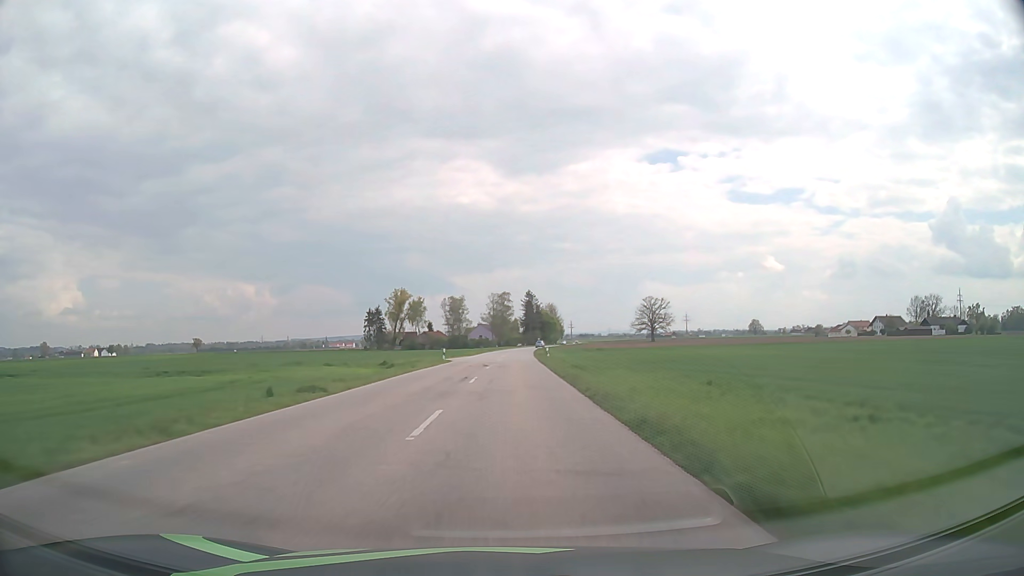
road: secondary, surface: asphalt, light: Day
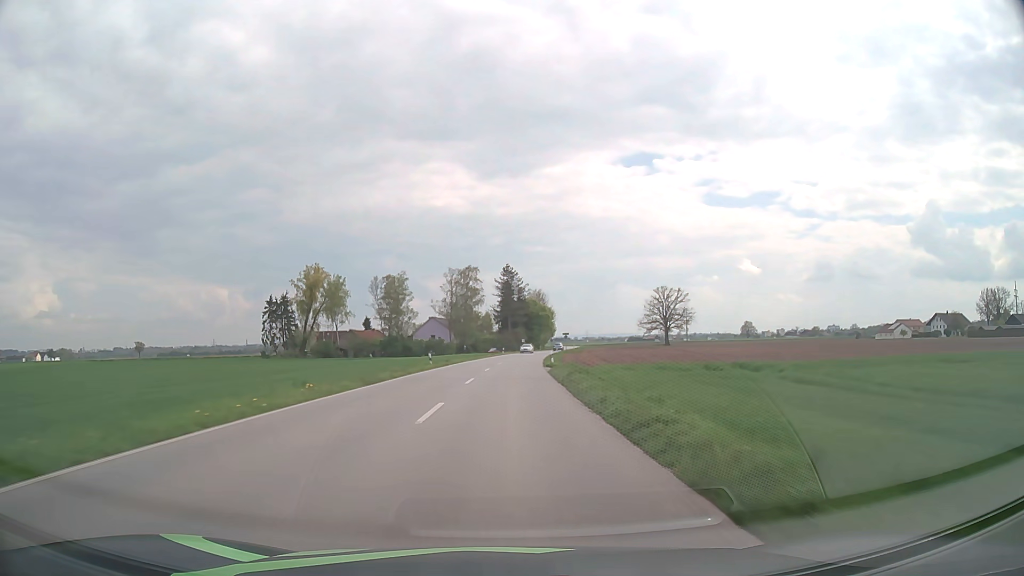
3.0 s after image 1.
(+1.5, +79.1) m; +2°
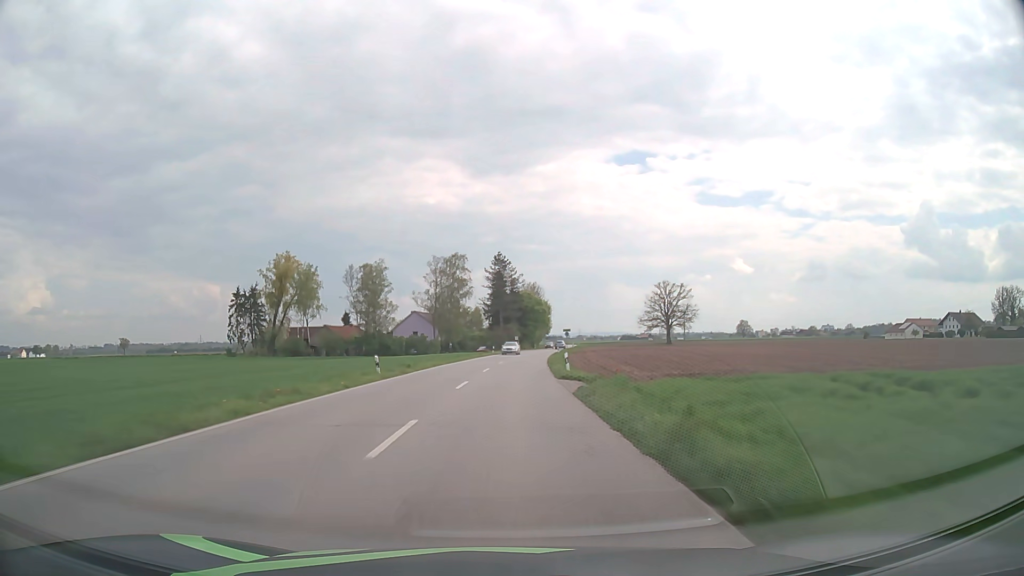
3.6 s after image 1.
(+0.1, +15.8) m; +1°
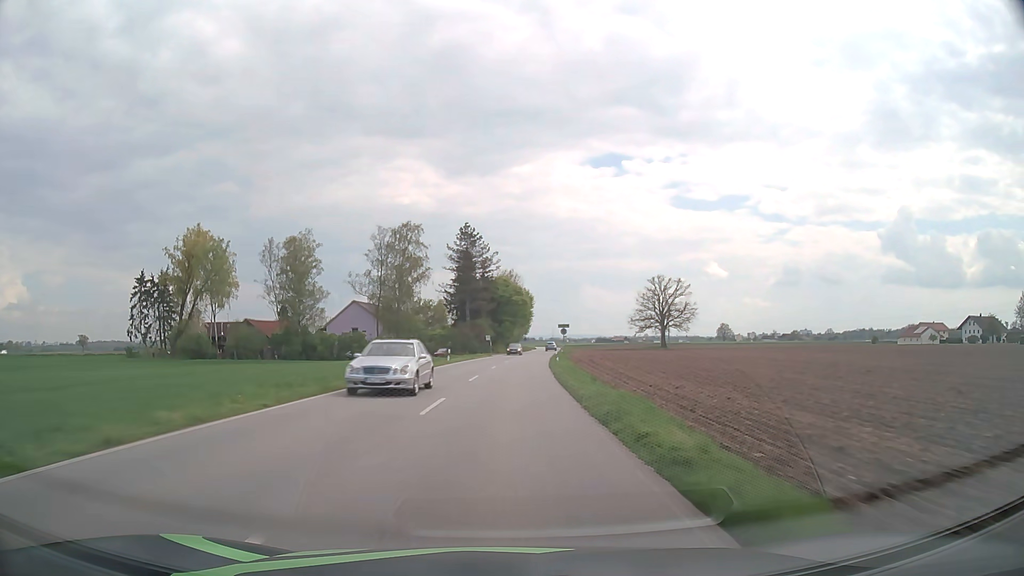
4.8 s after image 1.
(+0.6, +31.6) m; +2°
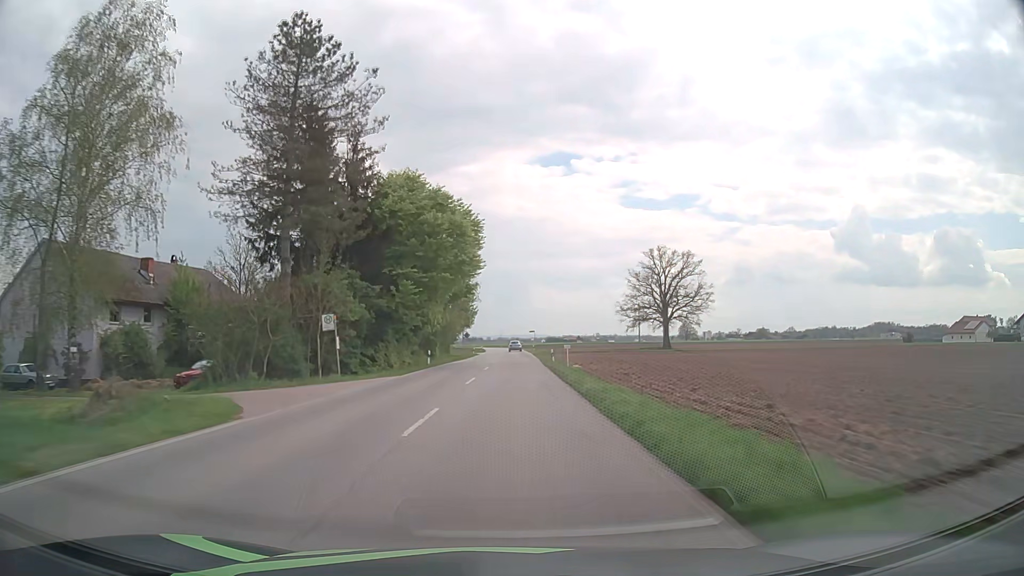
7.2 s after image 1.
(+2.5, +63.0) m; +4°
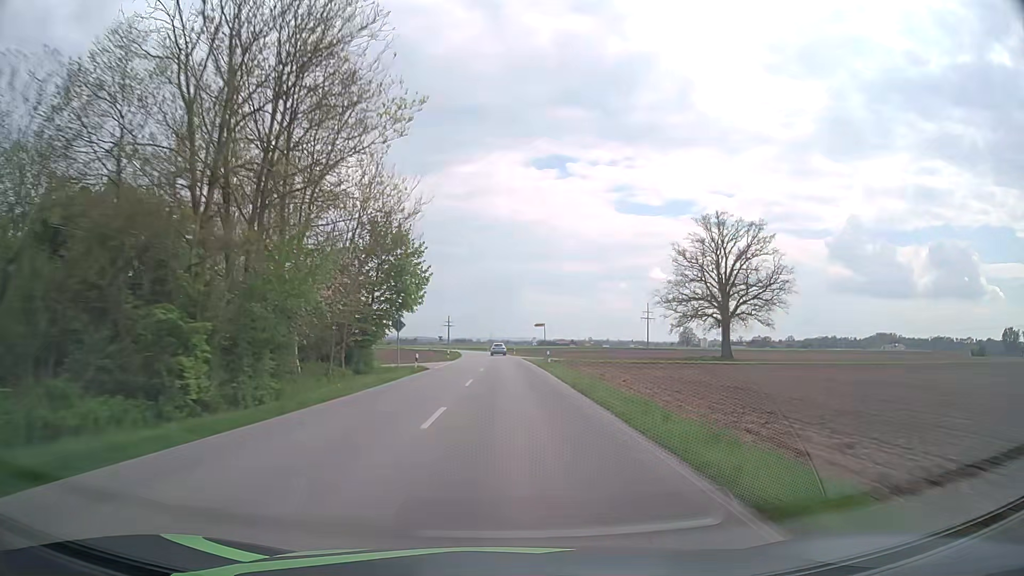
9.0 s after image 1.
(+0.6, +47.3) m; +1°
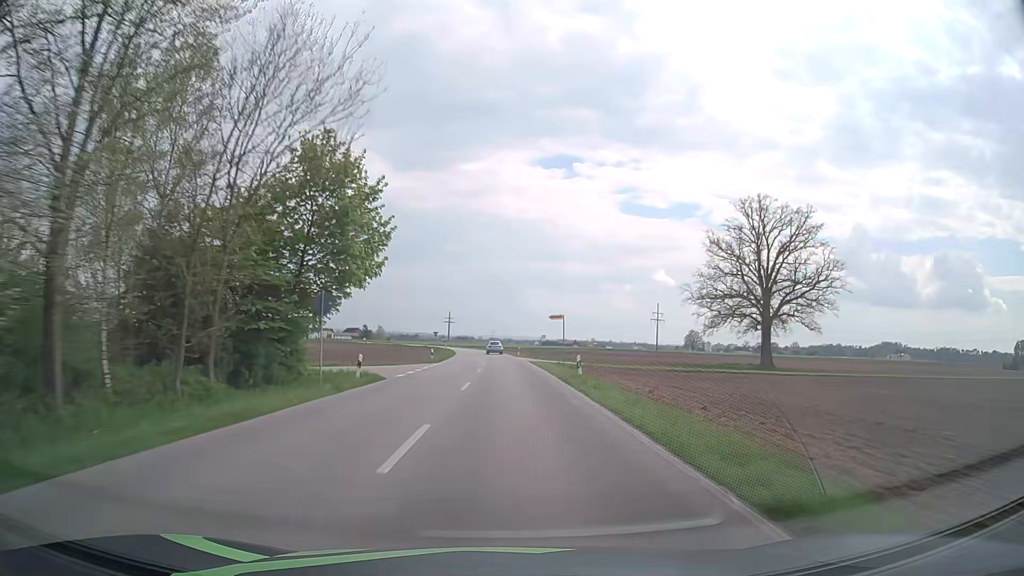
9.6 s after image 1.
(-0.1, +15.8) m; 0°
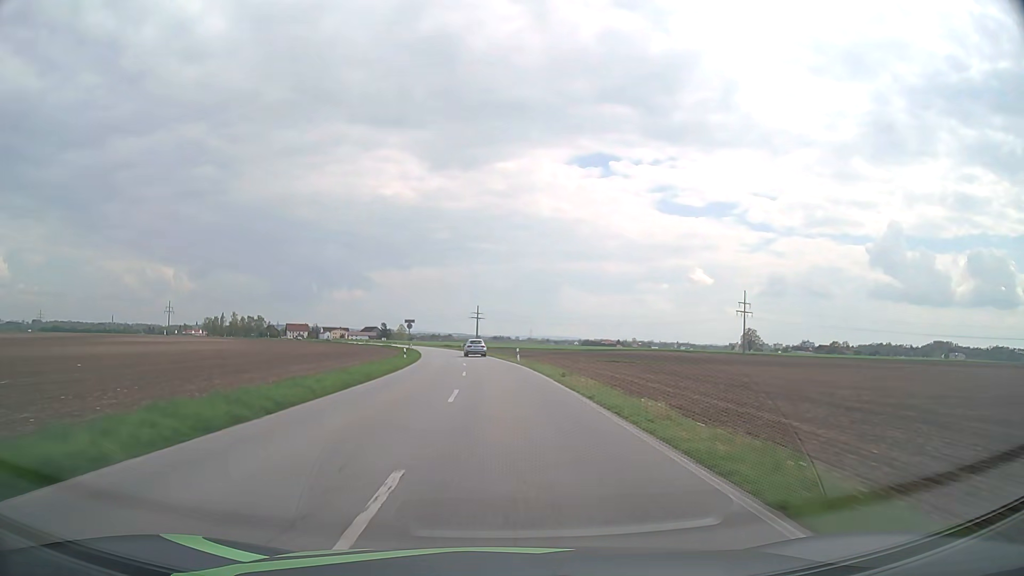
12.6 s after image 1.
(-1.3, +76.2) m; -3°
(0, +10) (0, +20) (-1, +30) (-1, +40) (-2, +50) (-3, +60) (-4, +70) (-5, +80) (-7, +90) (-8, +99) m
